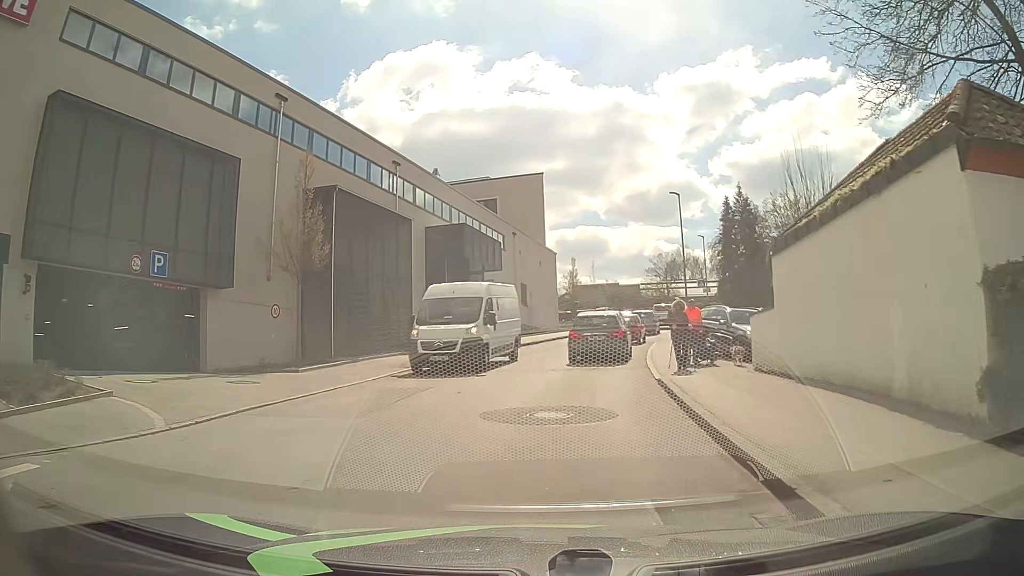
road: unclassified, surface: asphalt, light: Day
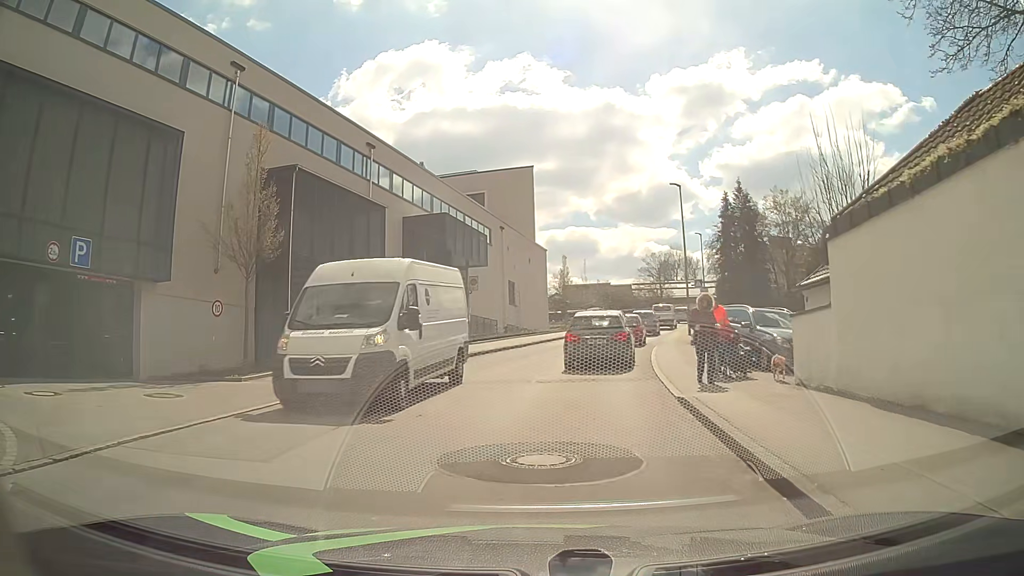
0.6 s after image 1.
(0.0, +2.9) m; +1°
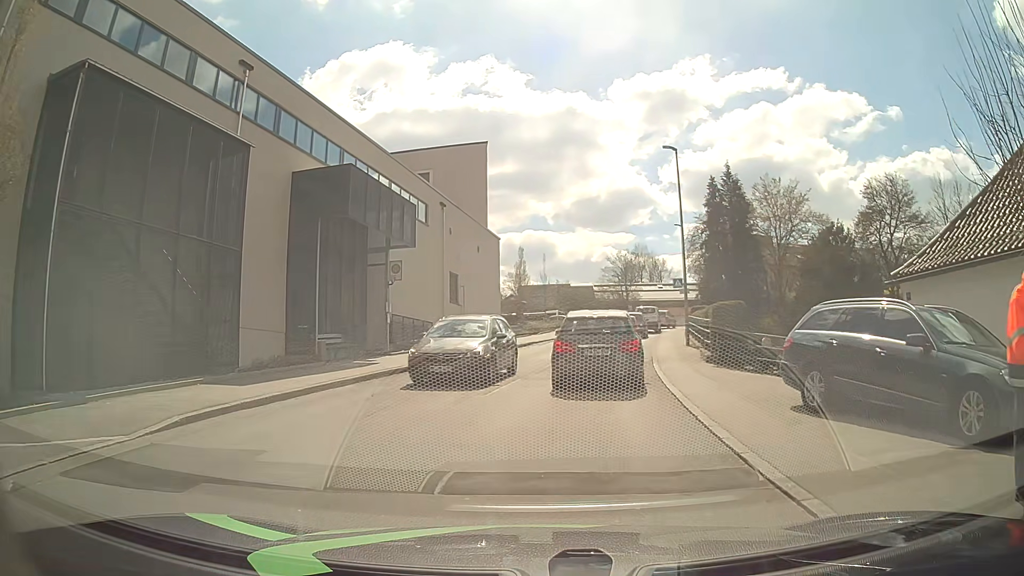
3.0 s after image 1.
(+0.3, +9.0) m; +4°
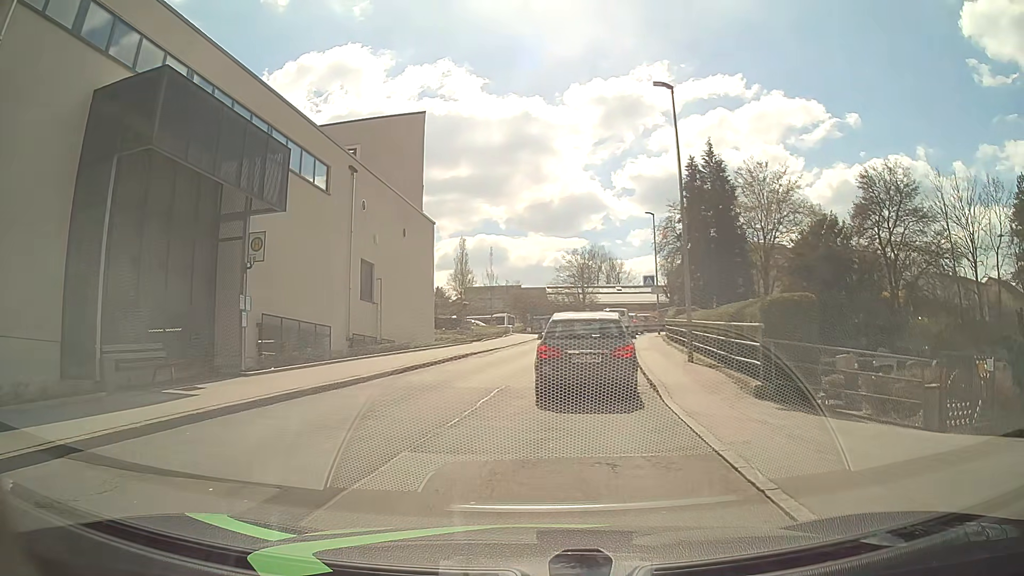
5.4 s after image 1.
(+0.3, +8.4) m; +5°
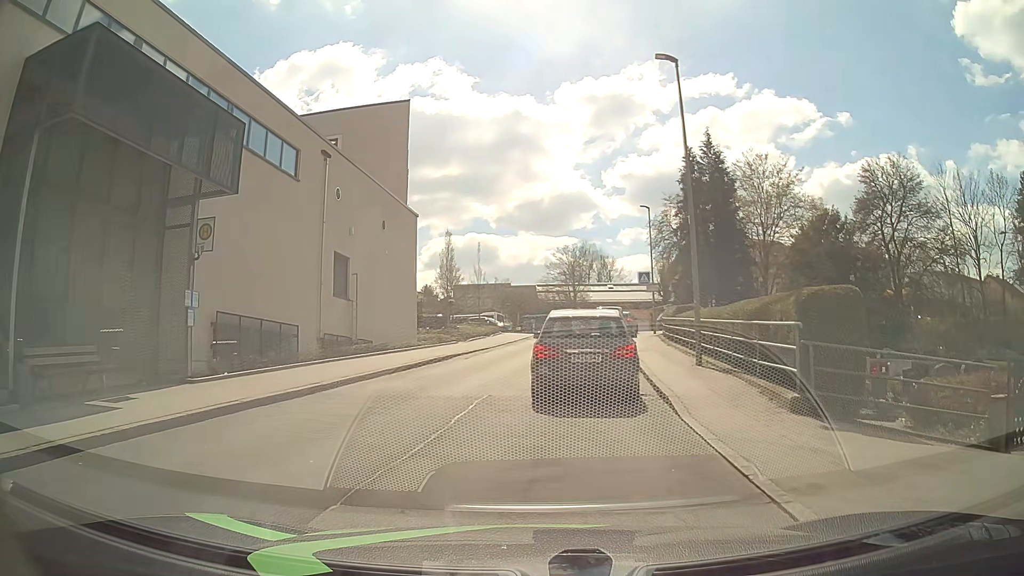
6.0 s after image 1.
(0.0, +2.1) m; +2°
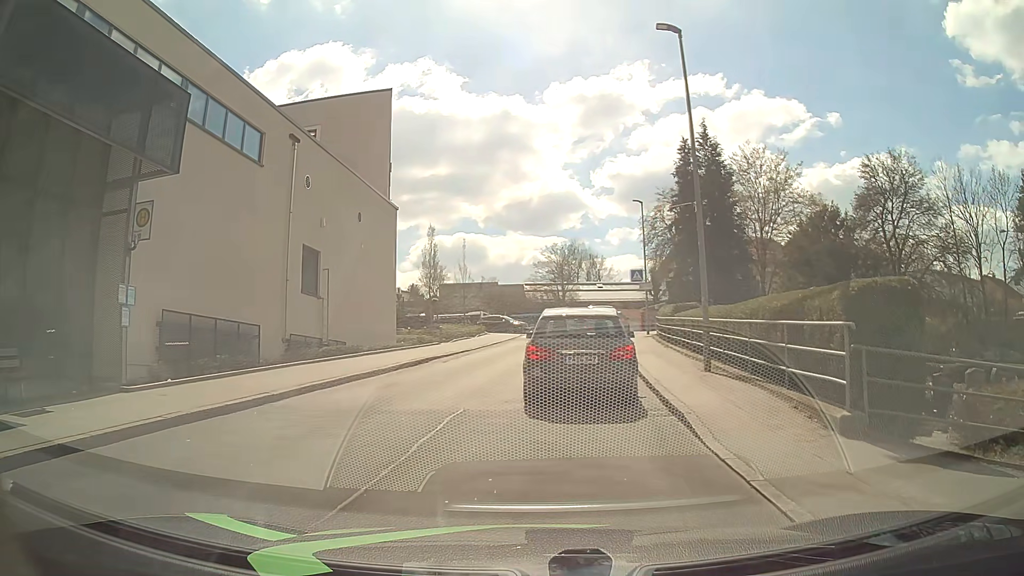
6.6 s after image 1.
(0.0, +2.0) m; +1°
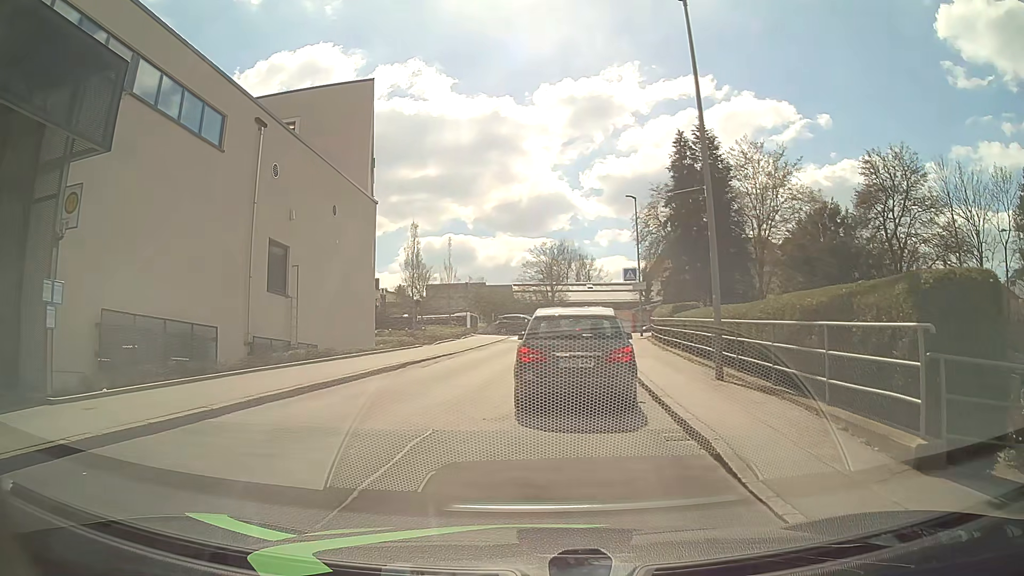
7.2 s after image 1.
(0.0, +1.9) m; 0°
